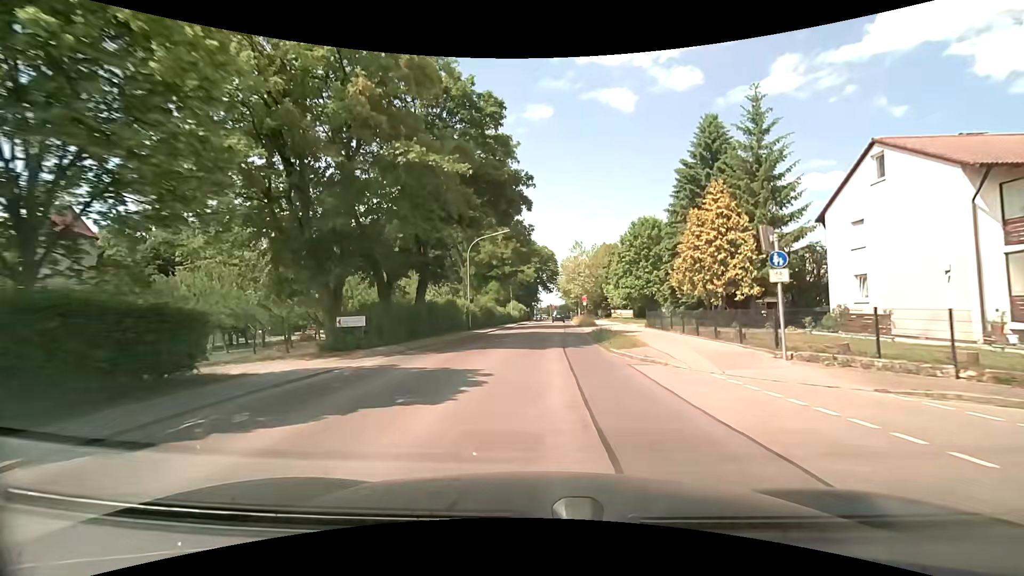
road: secondary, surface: asphalt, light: Day
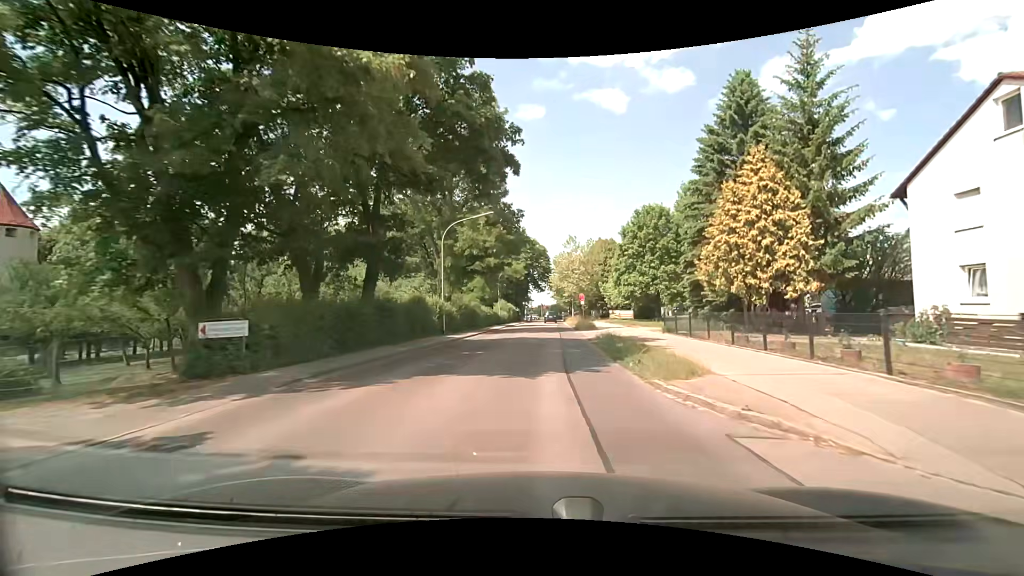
(+0.1, +7.0) m; +1°
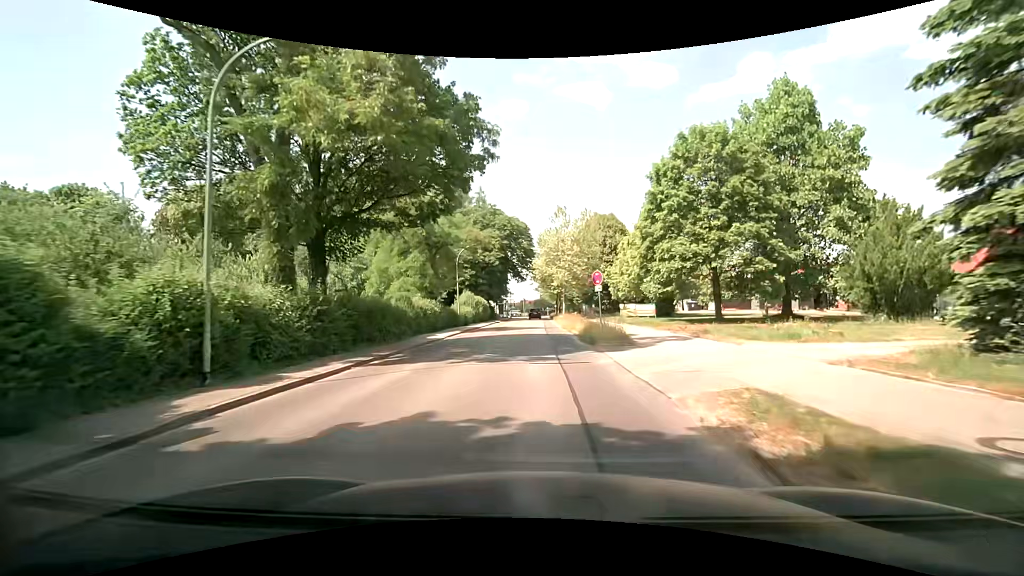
(+0.5, +20.6) m; +2°
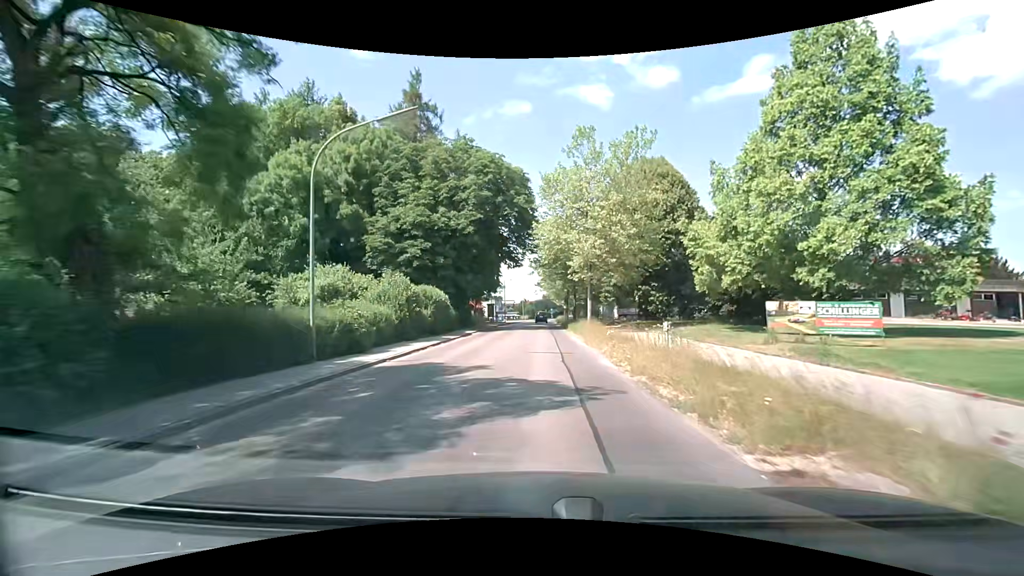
(-0.1, +28.1) m; 0°
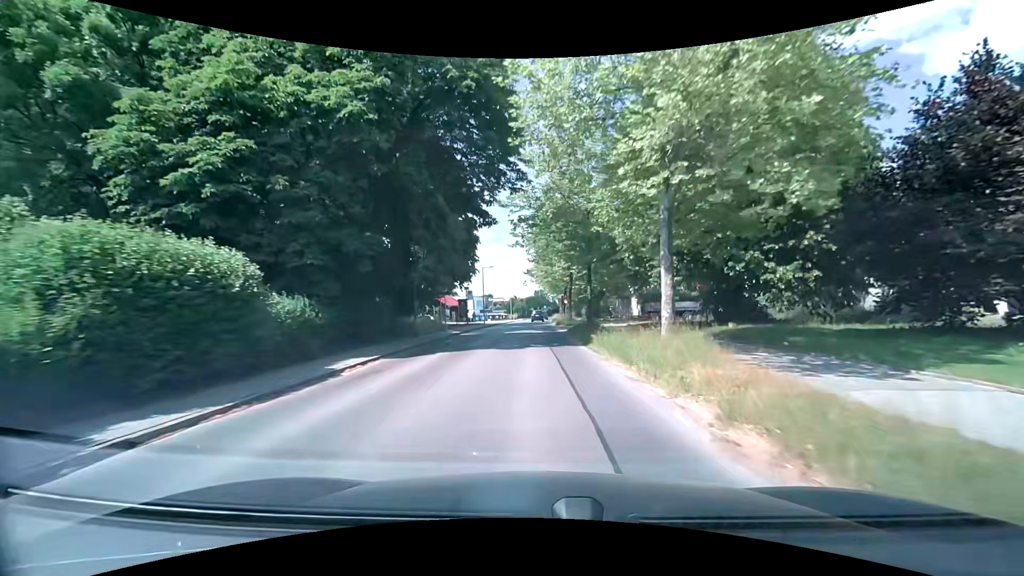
(+0.1, +22.0) m; +1°
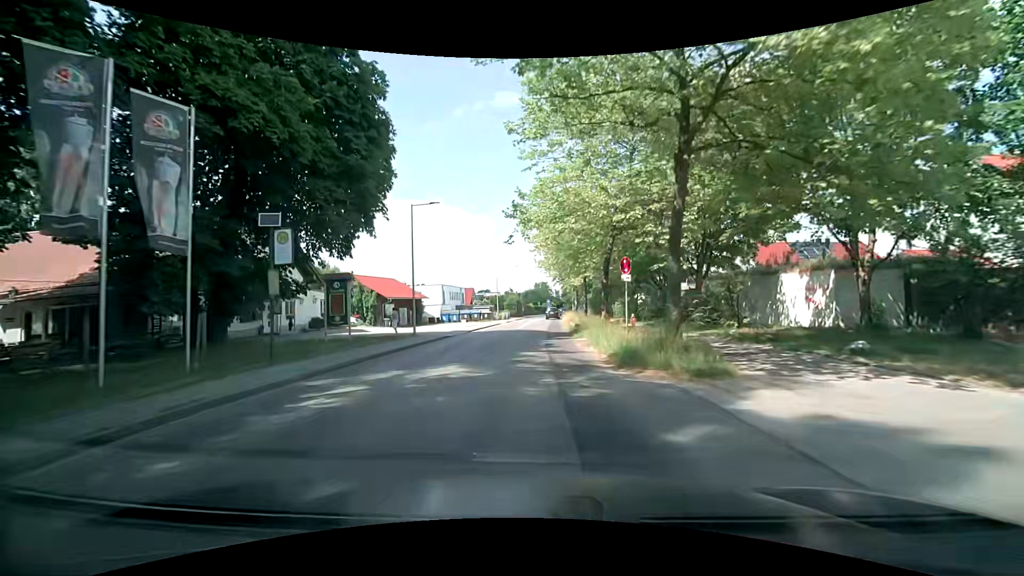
(-0.1, +36.4) m; 0°
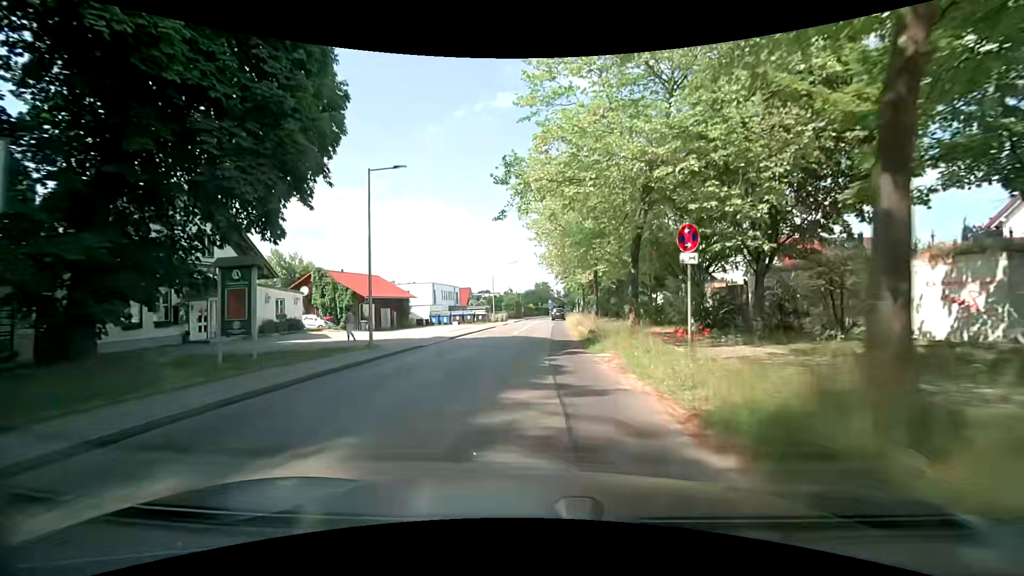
(-0.1, +7.2) m; 0°
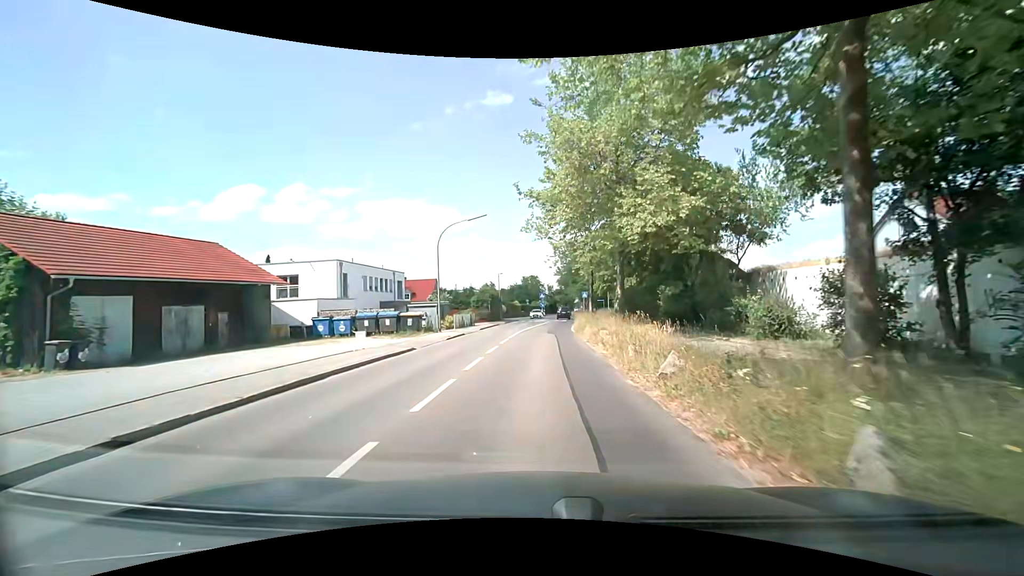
(-0.1, +28.8) m; +1°
(0, +10) (0, +20) (+1, +30) (+1, +40) (+2, +50) (+3, +60) (+4, +70) (+4, +80) (+5, +90) (+5, +100) m
